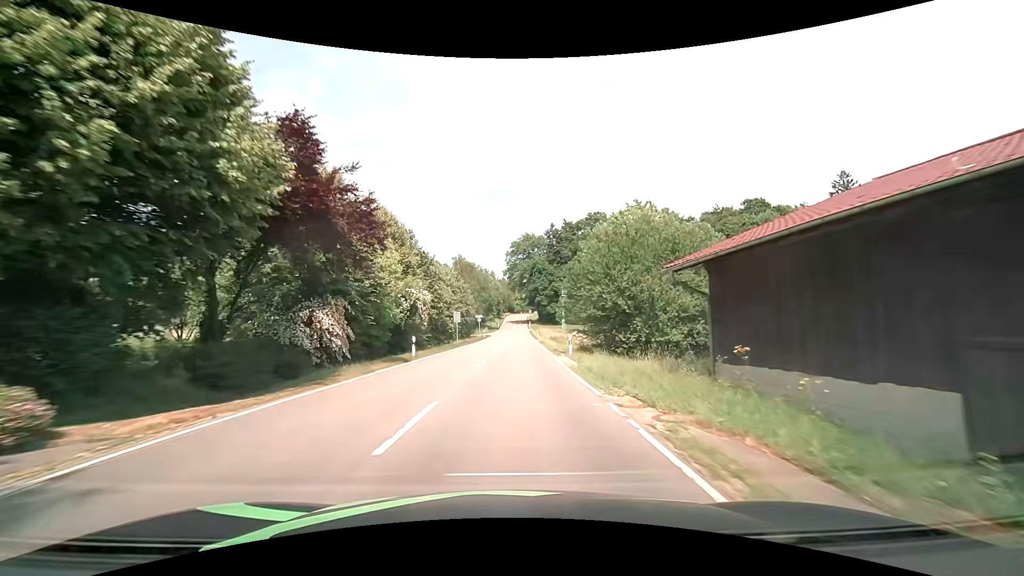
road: tertiary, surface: asphalt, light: Day
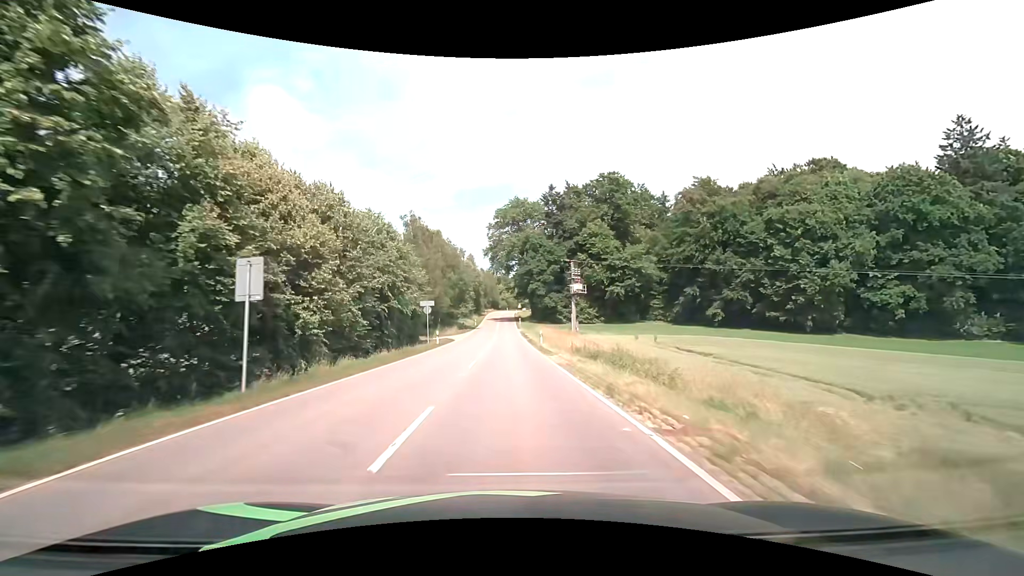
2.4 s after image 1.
(+0.6, +36.6) m; +2°
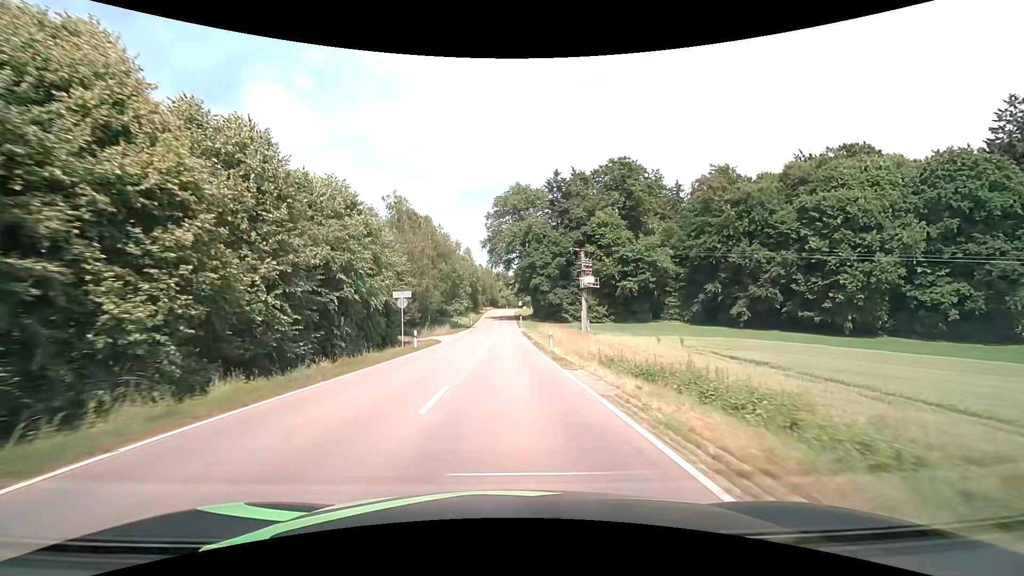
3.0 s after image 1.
(0.0, +9.1) m; 0°
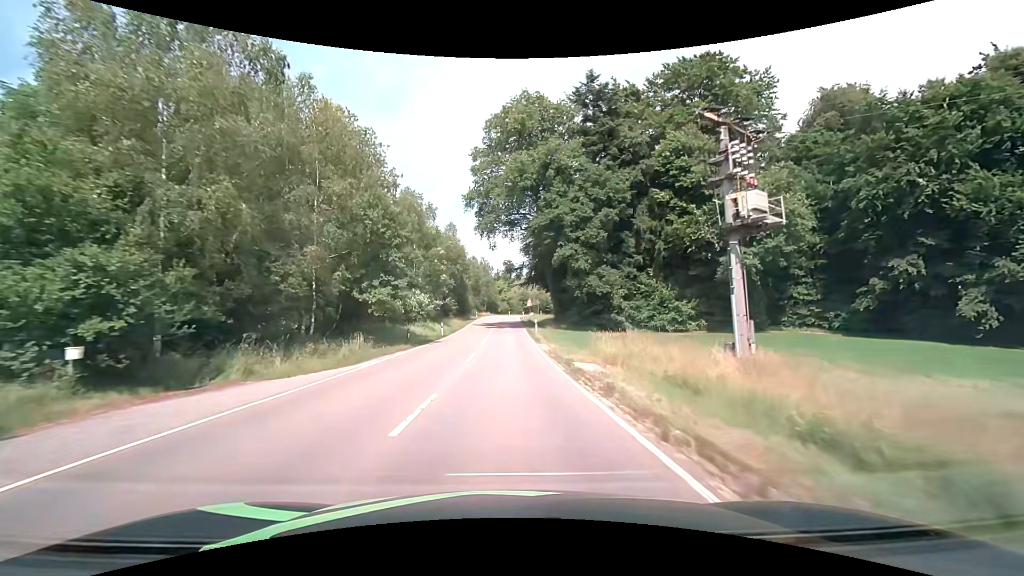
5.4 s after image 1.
(-0.1, +37.8) m; 0°
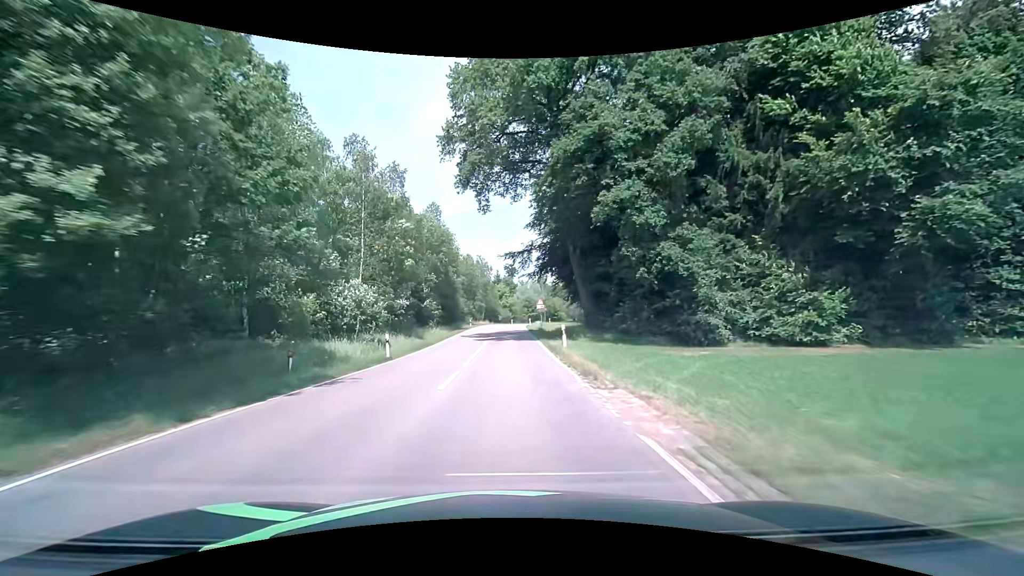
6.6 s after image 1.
(0.0, +19.7) m; 0°
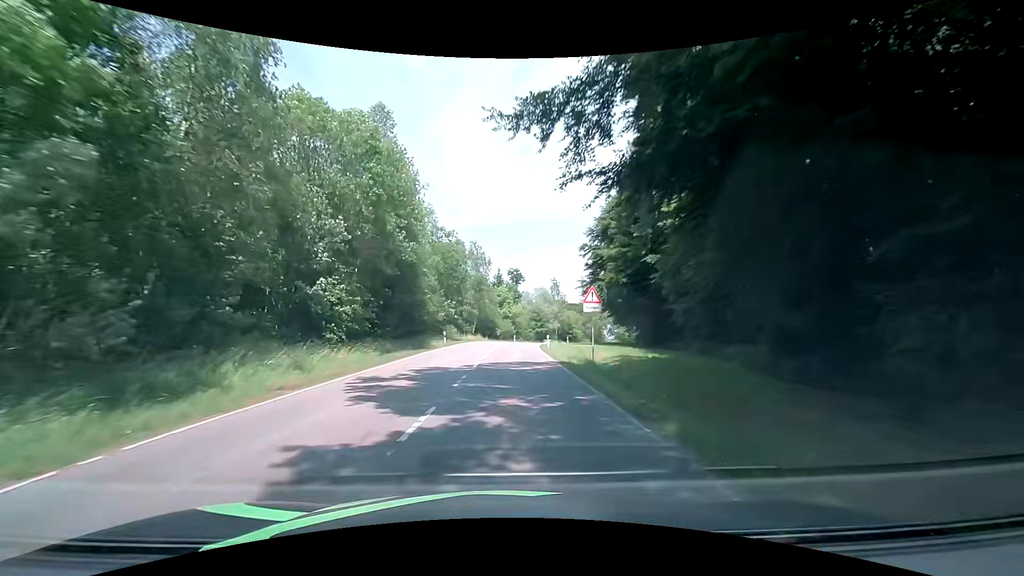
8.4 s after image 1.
(-0.2, +29.9) m; 0°
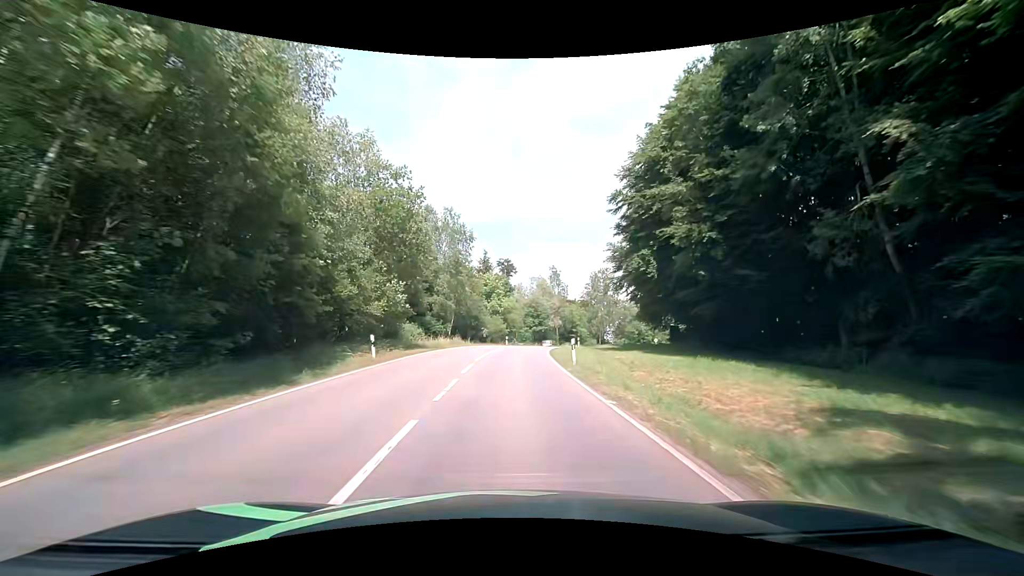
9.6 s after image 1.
(+0.1, +19.6) m; +1°
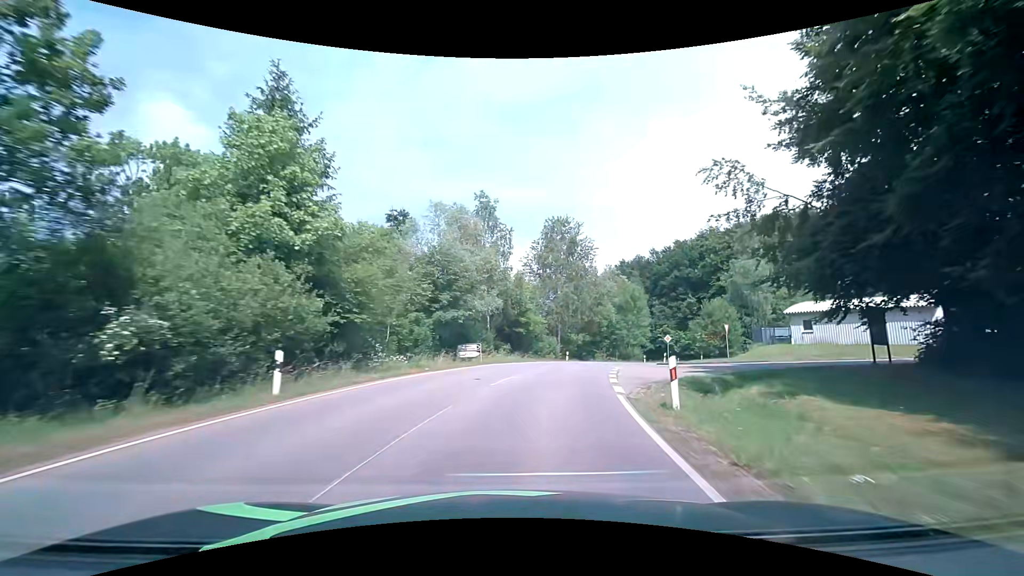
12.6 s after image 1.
(+2.7, +46.5) m; +9°
(+1, +10) (+2, +20) (+5, +30) (+8, +39) (+12, +48) (+16, +57) (+22, +65) (+28, +74) (+33, +82) (+39, +90) m
